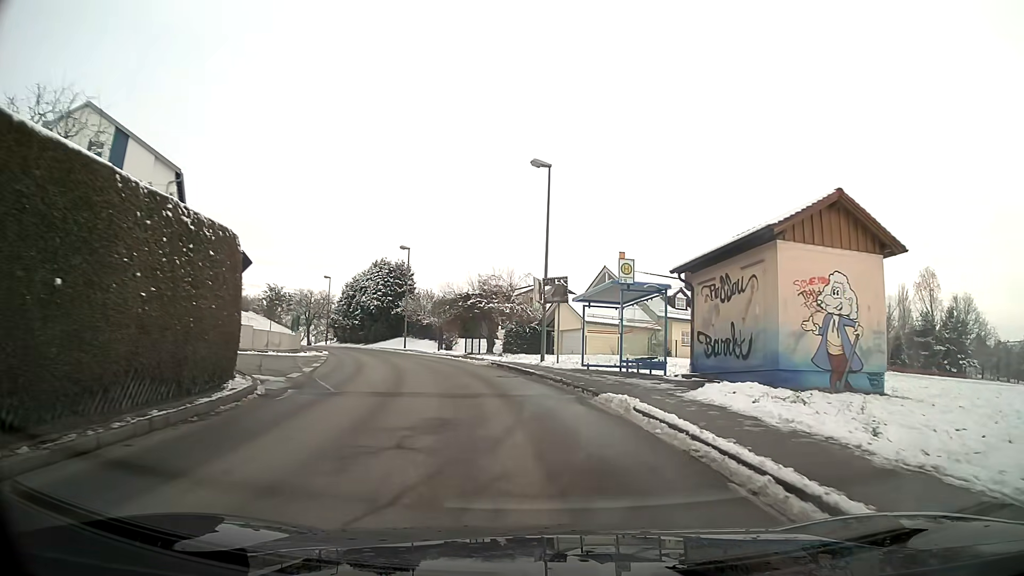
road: unclassified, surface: asphalt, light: Day
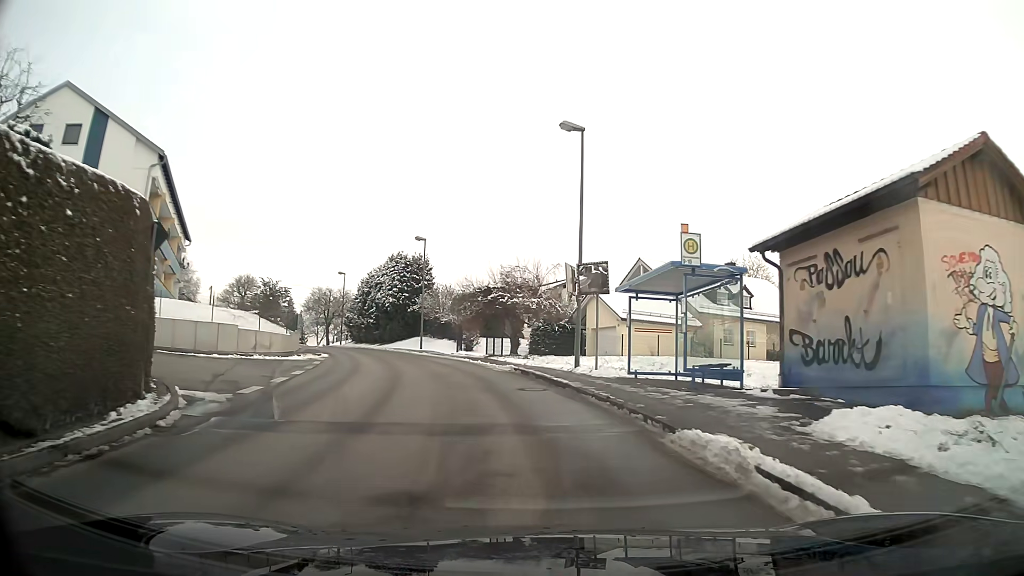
(-0.1, +4.9) m; -3°
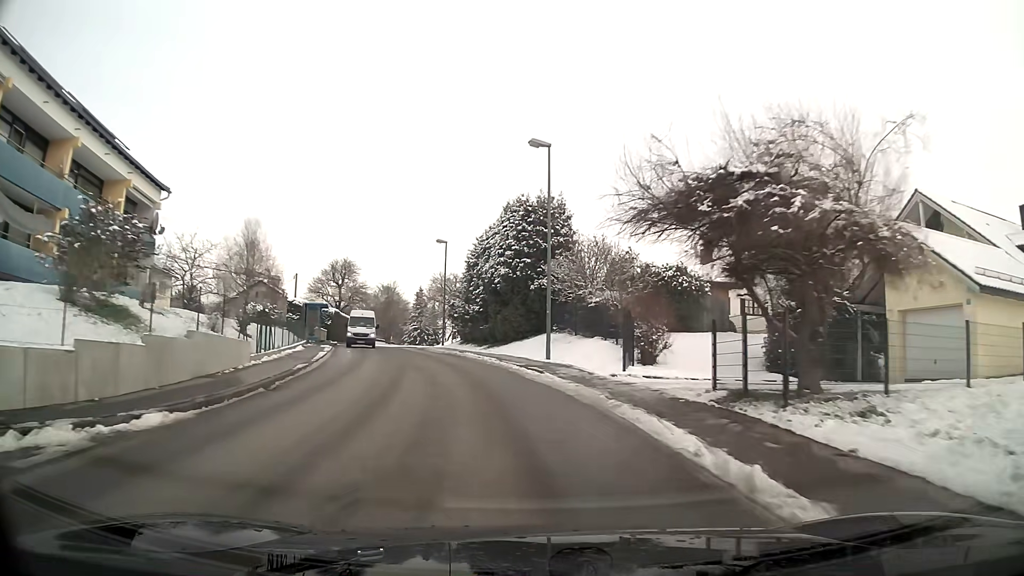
(-2.8, +24.0) m; -14°
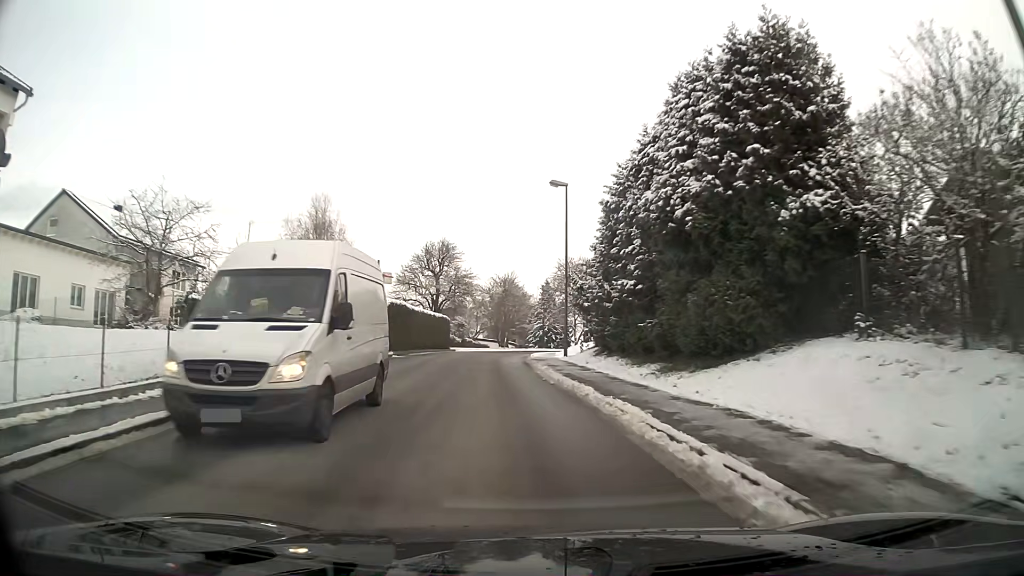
(-1.9, +19.9) m; -11°
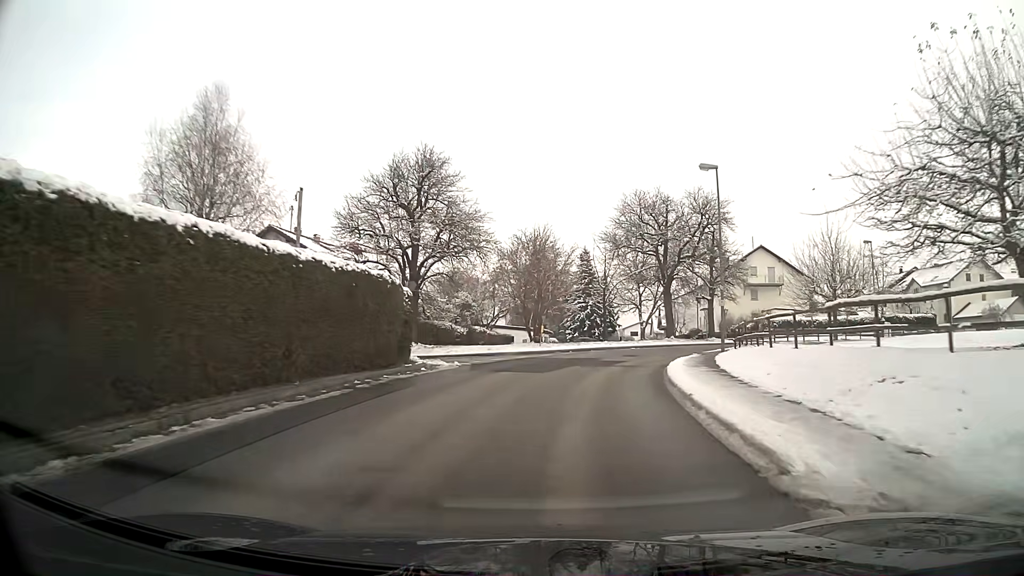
(-0.9, +33.1) m; +1°
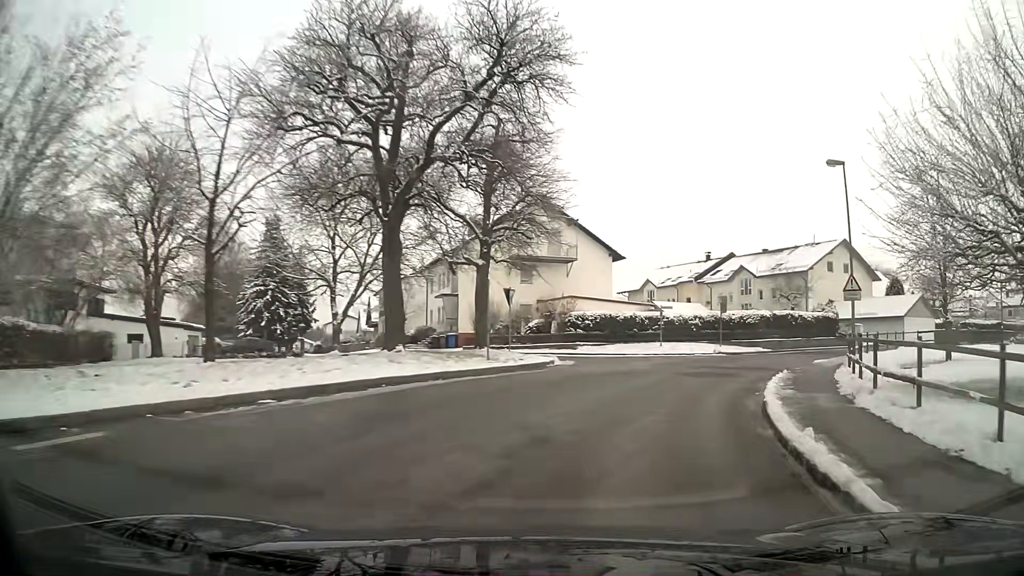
(+5.9, +31.0) m; +28°
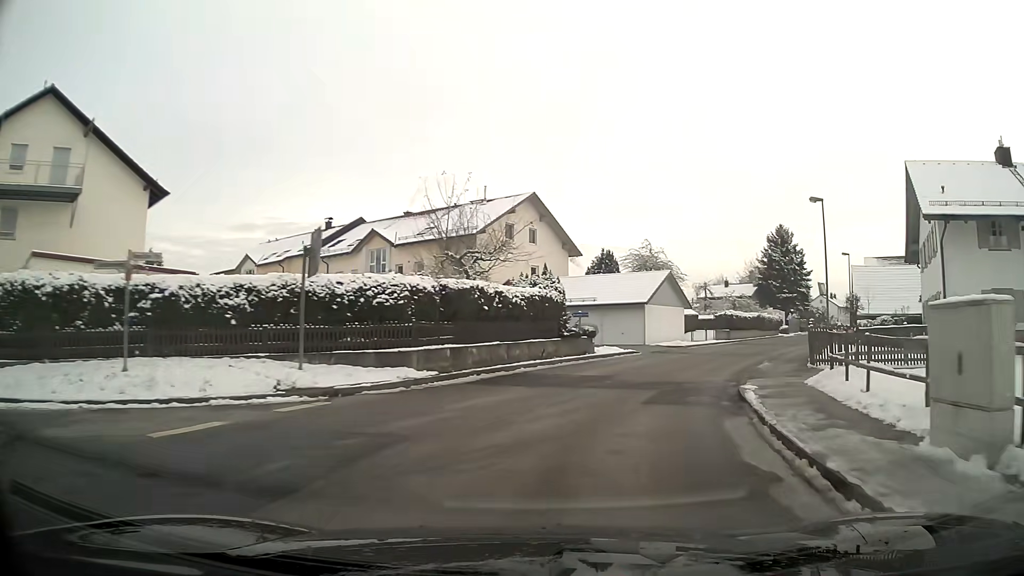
(+6.7, +23.4) m; +31°
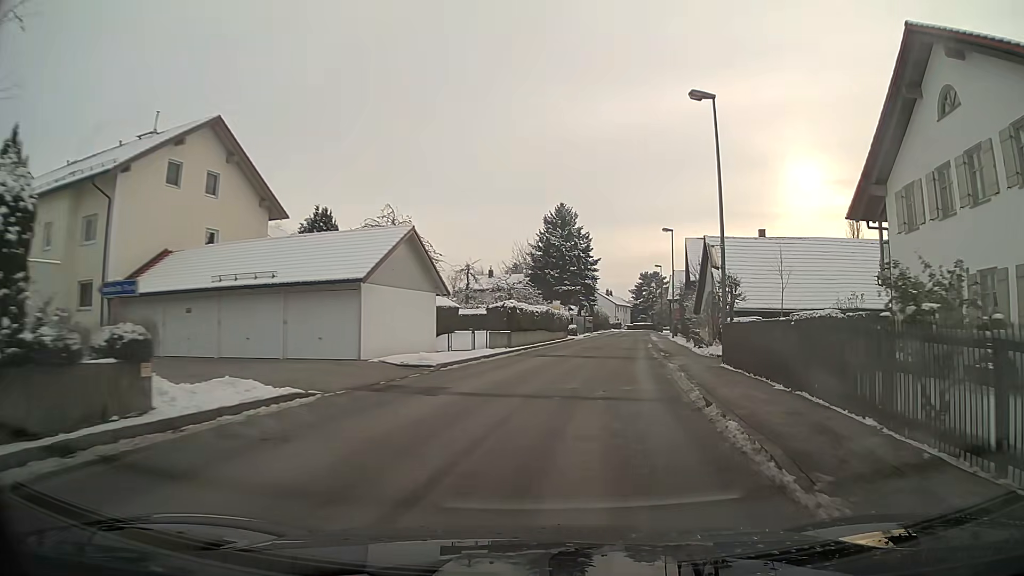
(+3.4, +18.4) m; +20°
